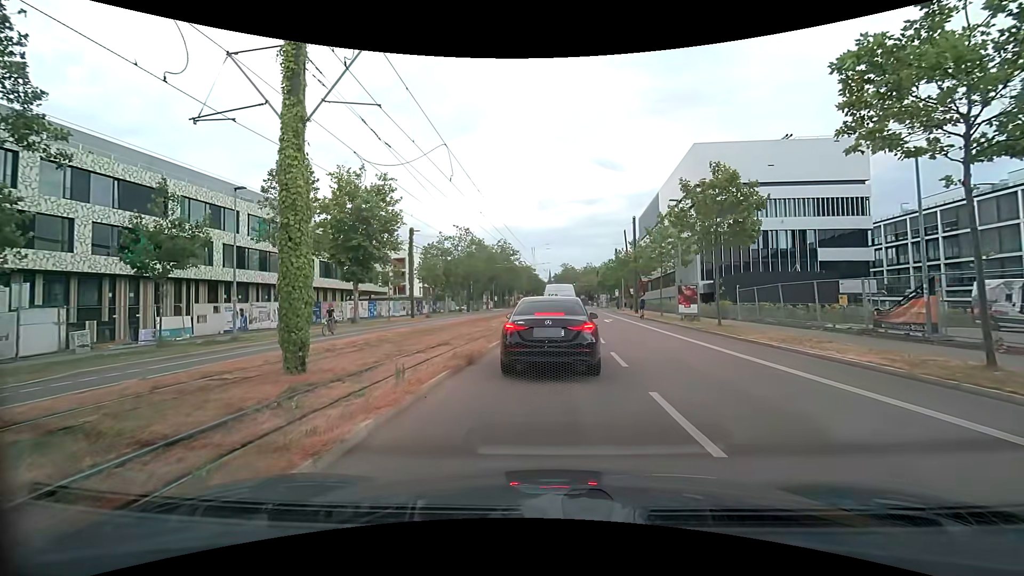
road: secondary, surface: asphalt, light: Day
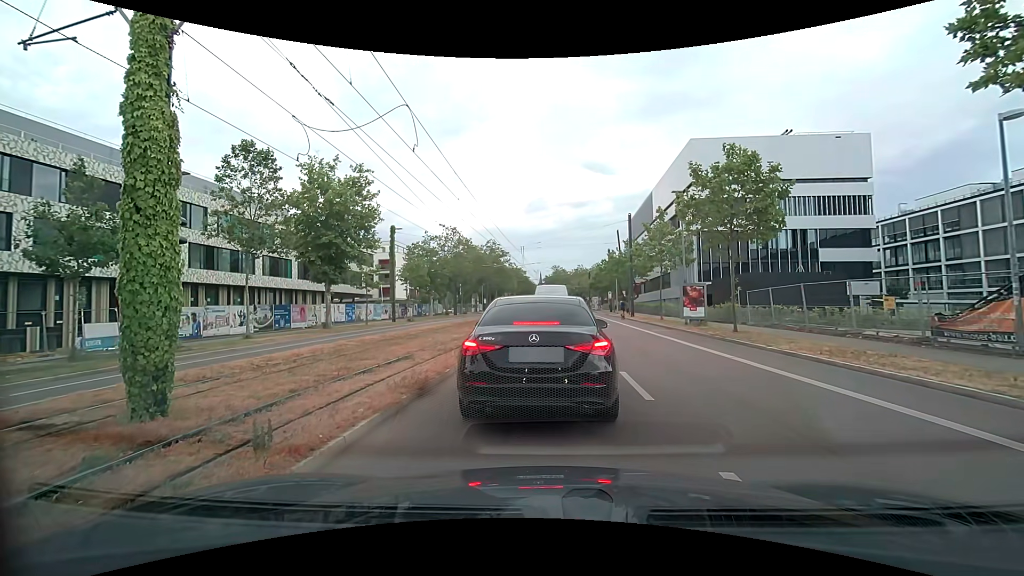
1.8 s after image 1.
(+0.1, +3.1) m; -1°
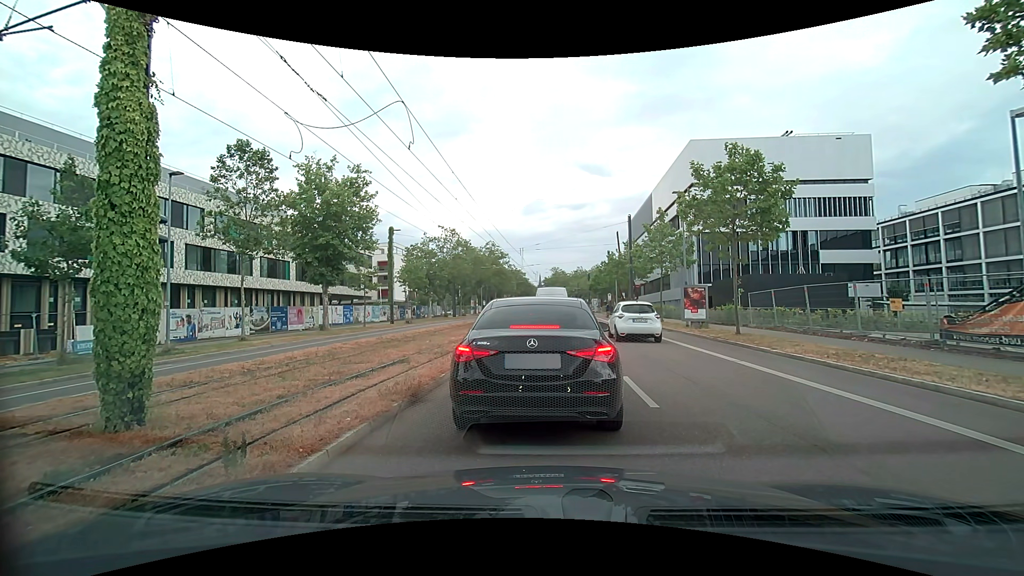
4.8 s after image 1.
(0.0, +0.4) m; 0°
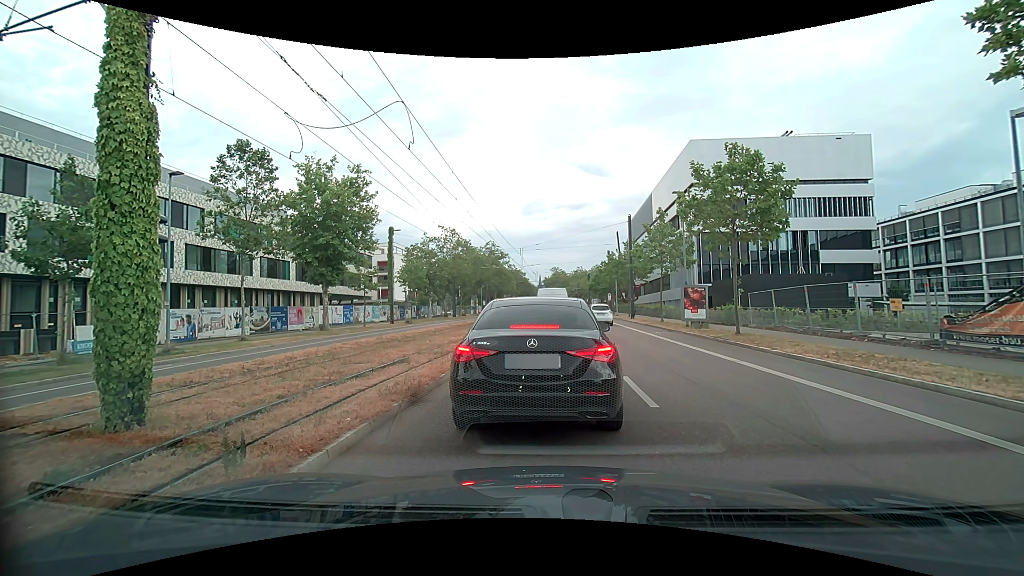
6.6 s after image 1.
(0.0, 0.0) m; 0°
(0, +10) (+1, +20) (+2, +30) (+2, +40) (+3, +50) (+4, +60) (+5, +70) (+5, +80) (+6, +90) (+7, +100) m
